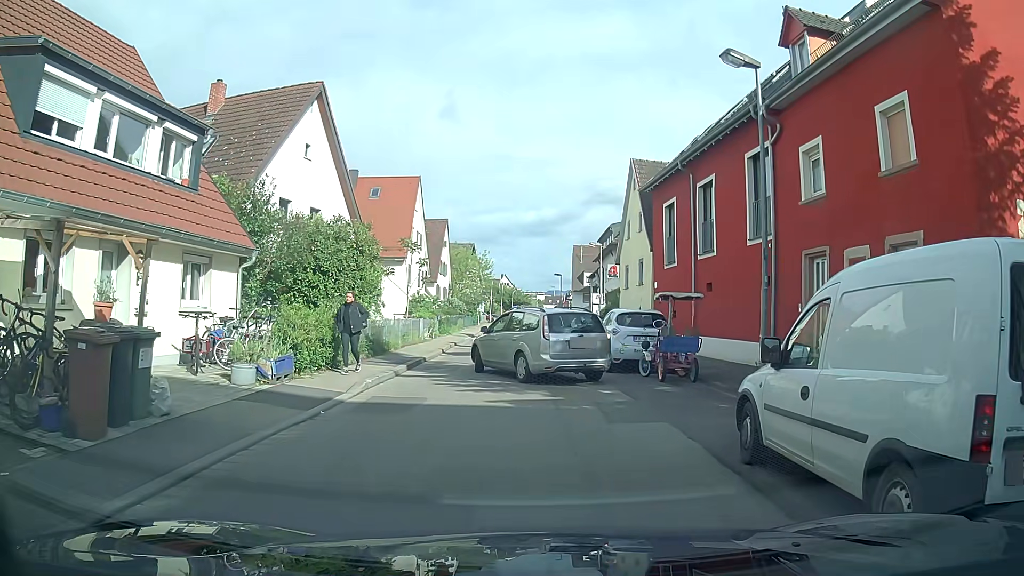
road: tertiary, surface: asphalt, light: Day
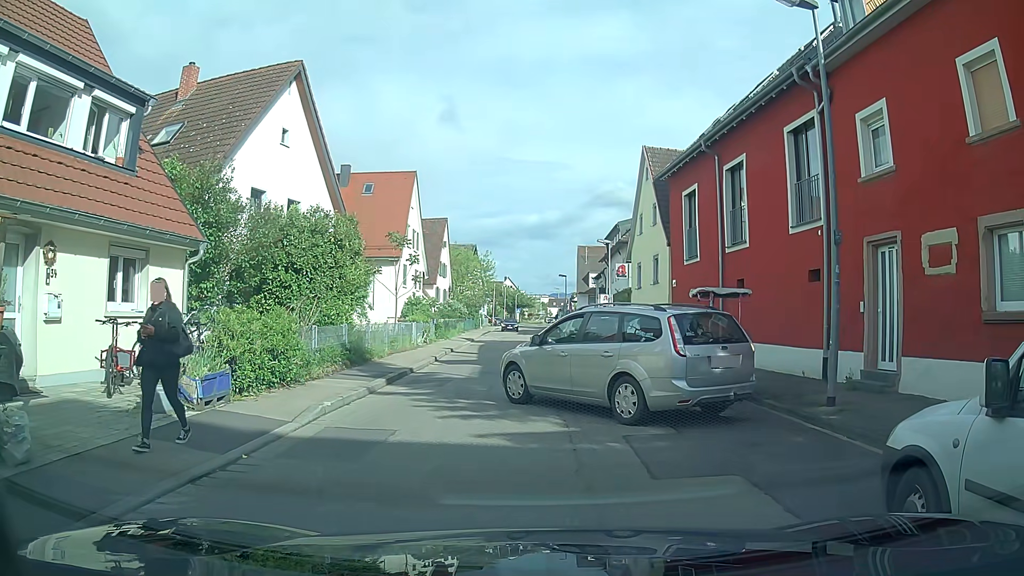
(0.0, +2.8) m; -1°
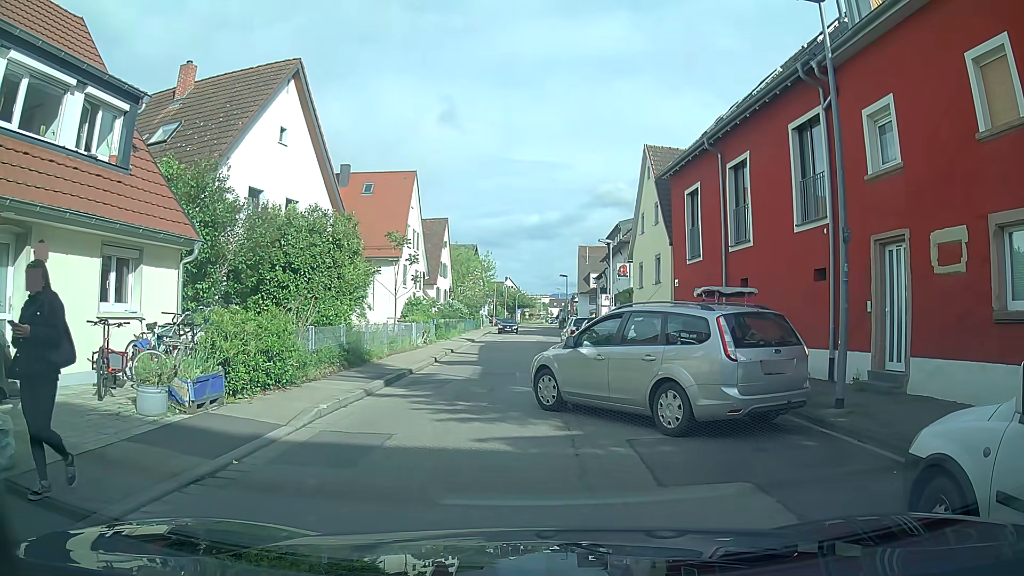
(0.0, +0.3) m; 0°
